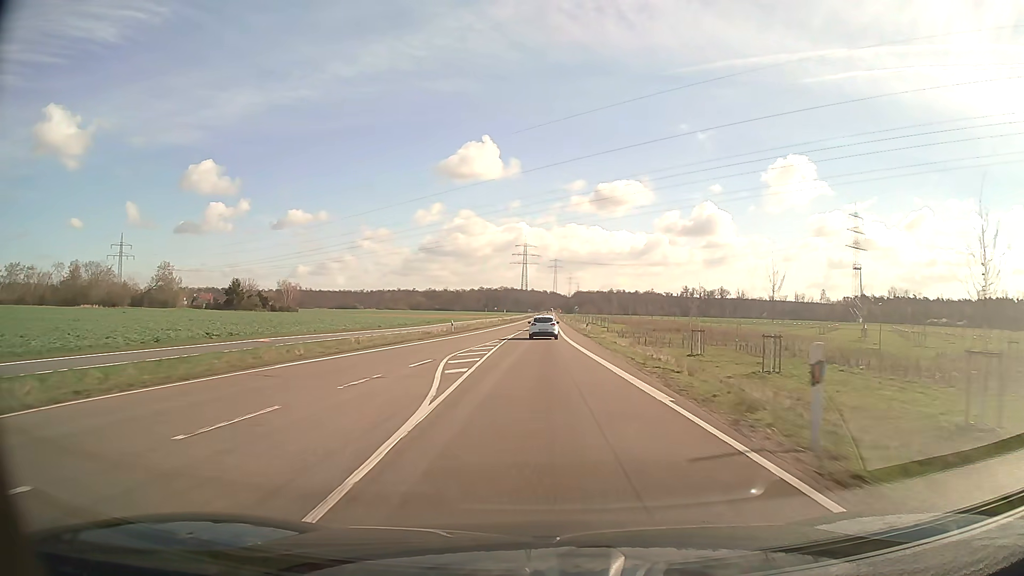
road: secondary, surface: asphalt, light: Day
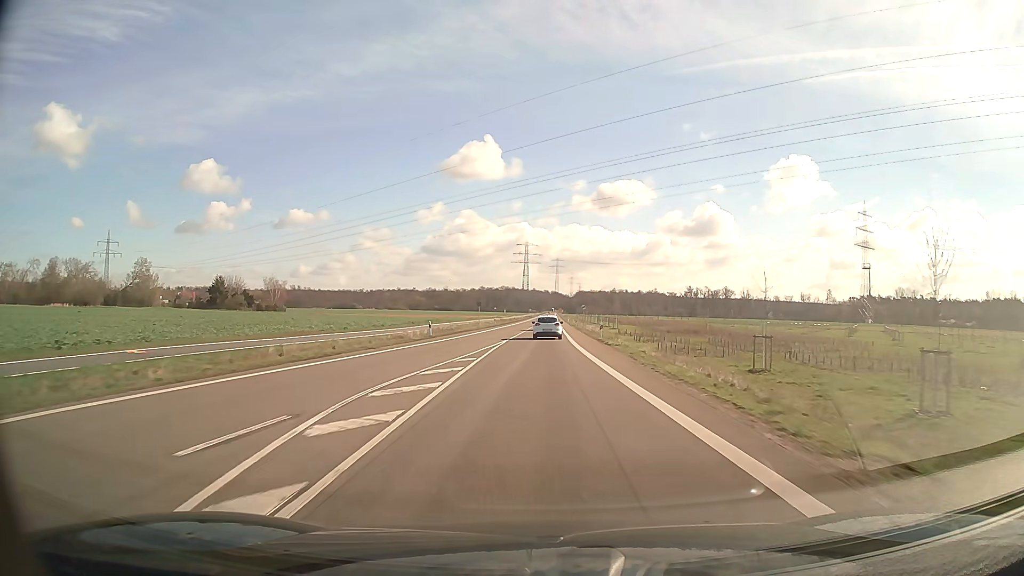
(0.0, +12.3) m; 0°
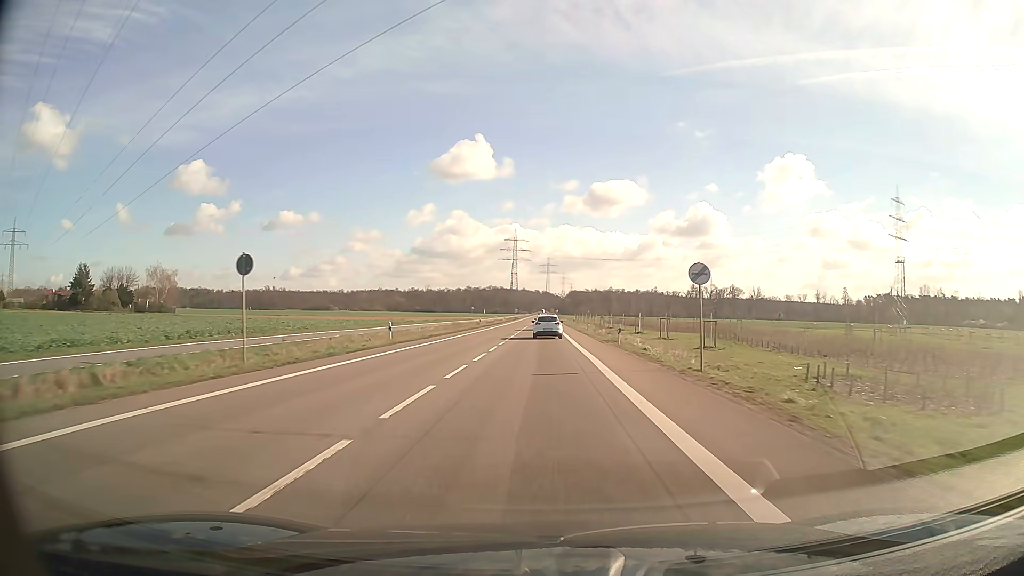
(+0.4, +62.2) m; +1°
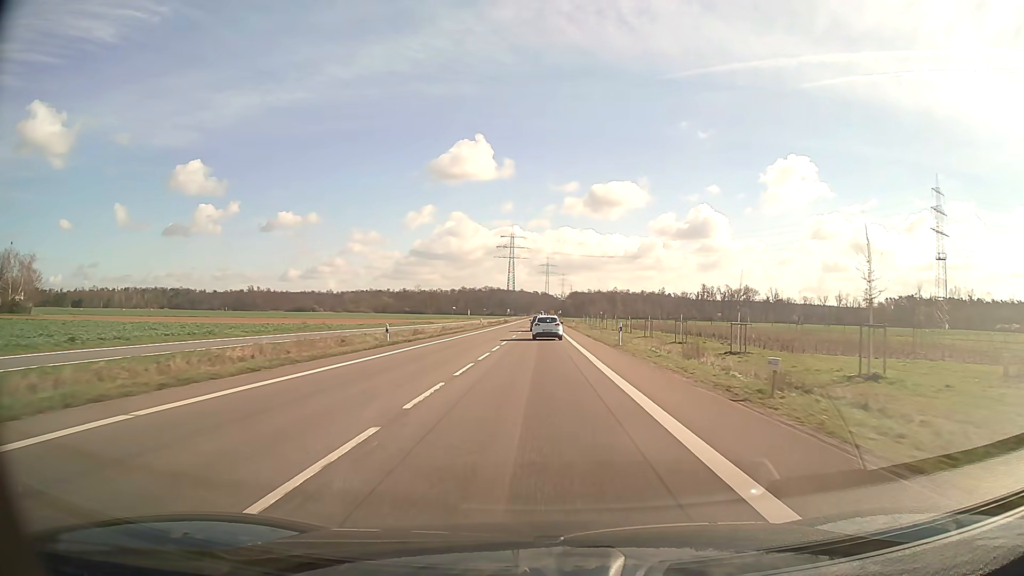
(+0.1, +50.4) m; 0°
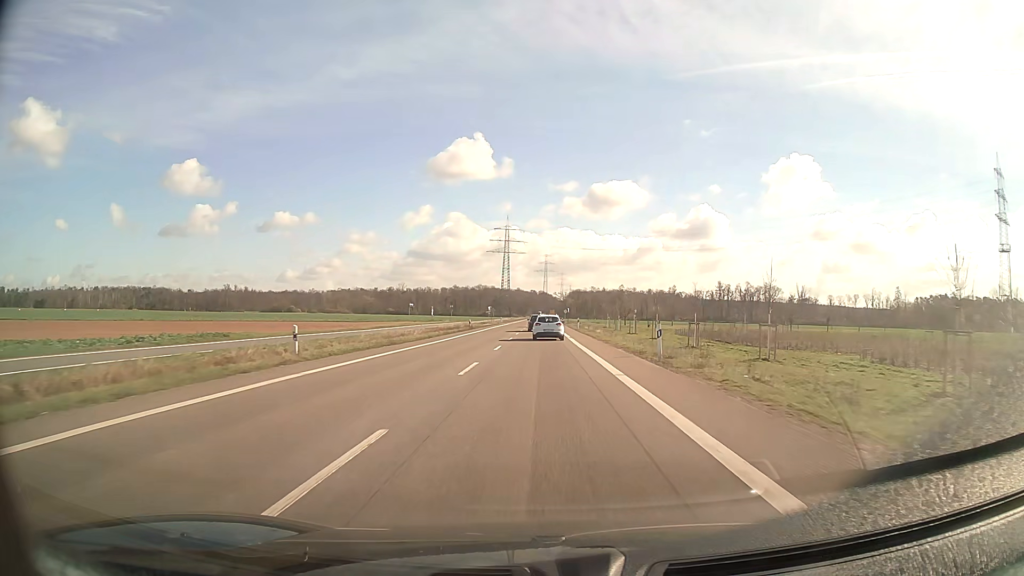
(-0.1, +63.6) m; 0°
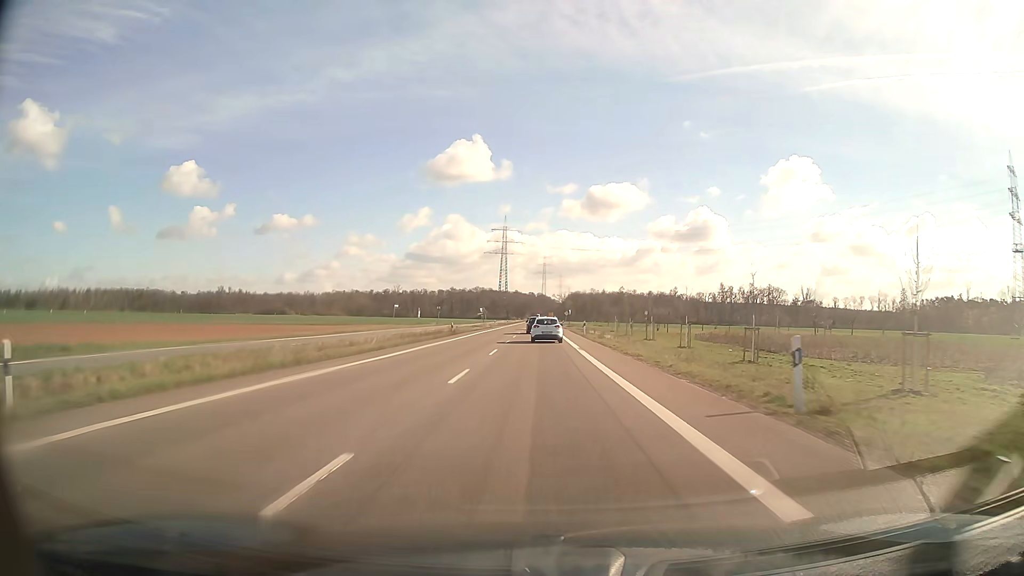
(0.0, +12.8) m; 0°
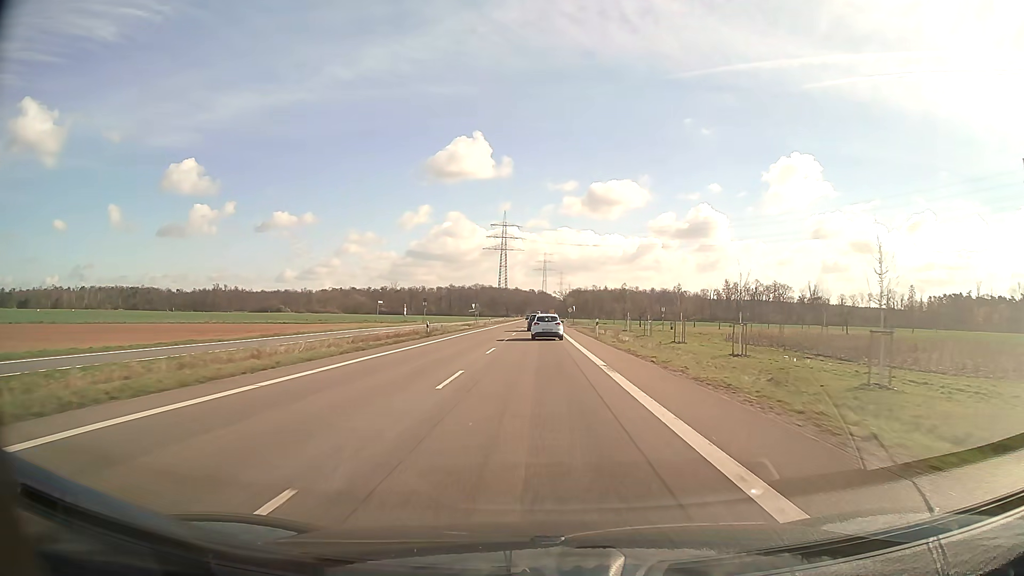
(0.0, +12.8) m; 0°
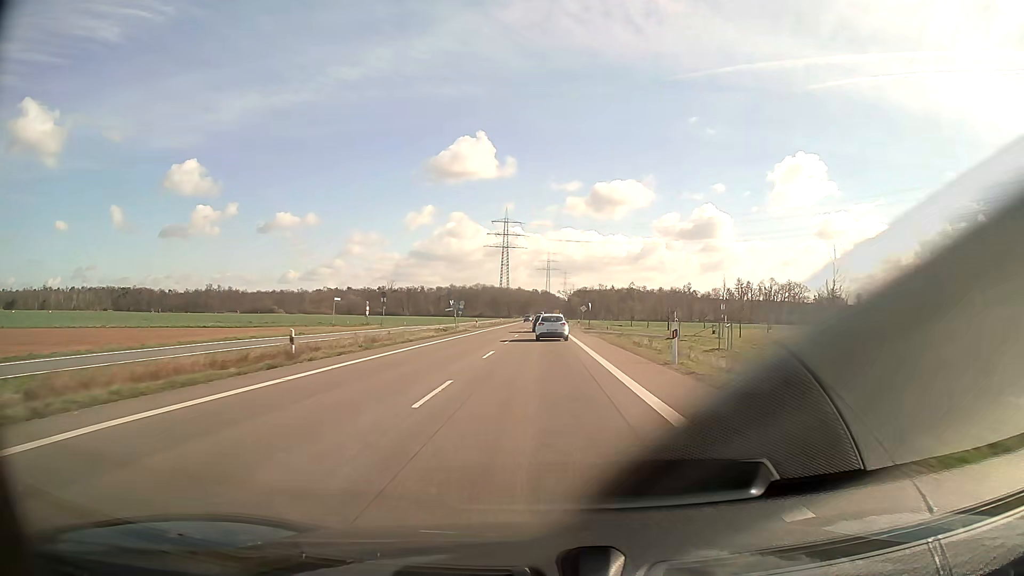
(-0.1, +25.6) m; 0°
(0, +10) (0, +20) (0, +30) (0, +40) (0, +50) (0, +60) (0, +70) (0, +80) (0, +90) (0, +100) m
